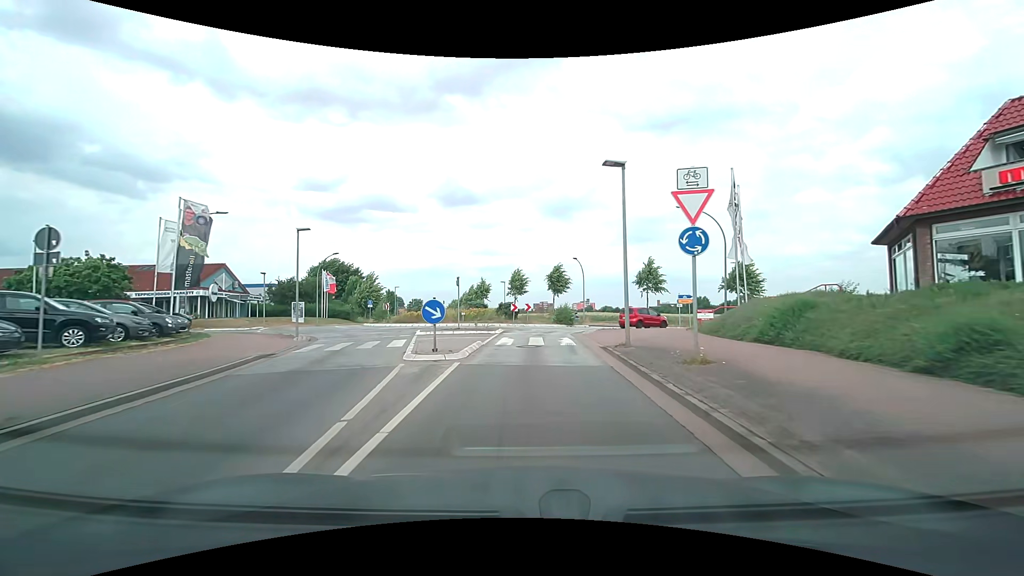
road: tertiary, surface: asphalt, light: Day
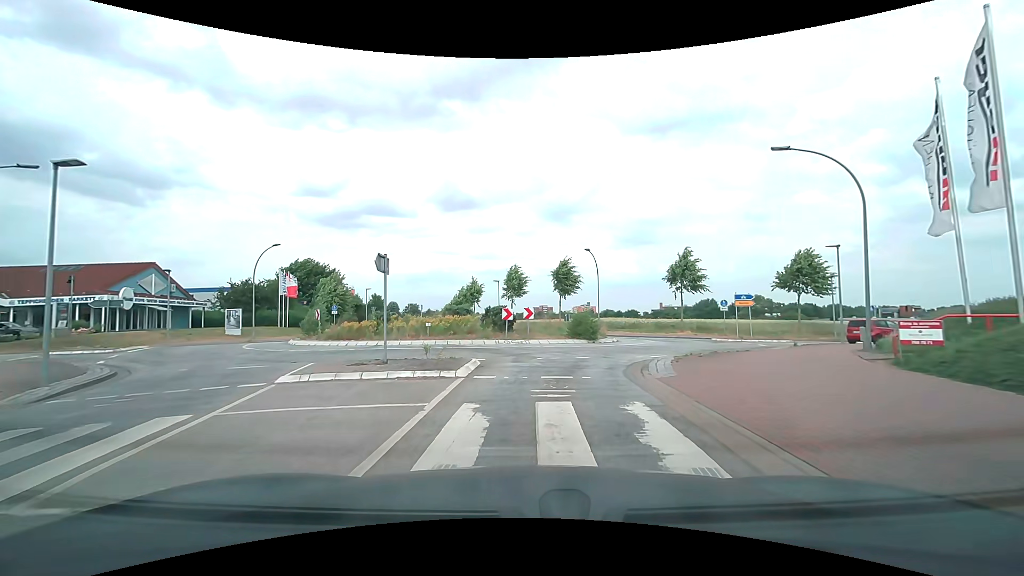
(-0.1, +12.5) m; -1°
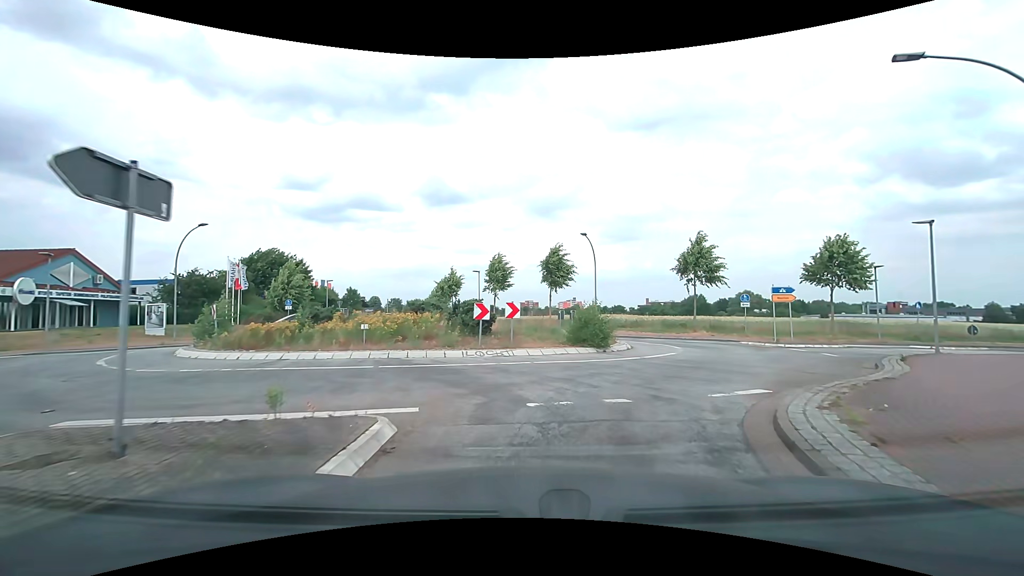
(+0.1, +7.2) m; +2°
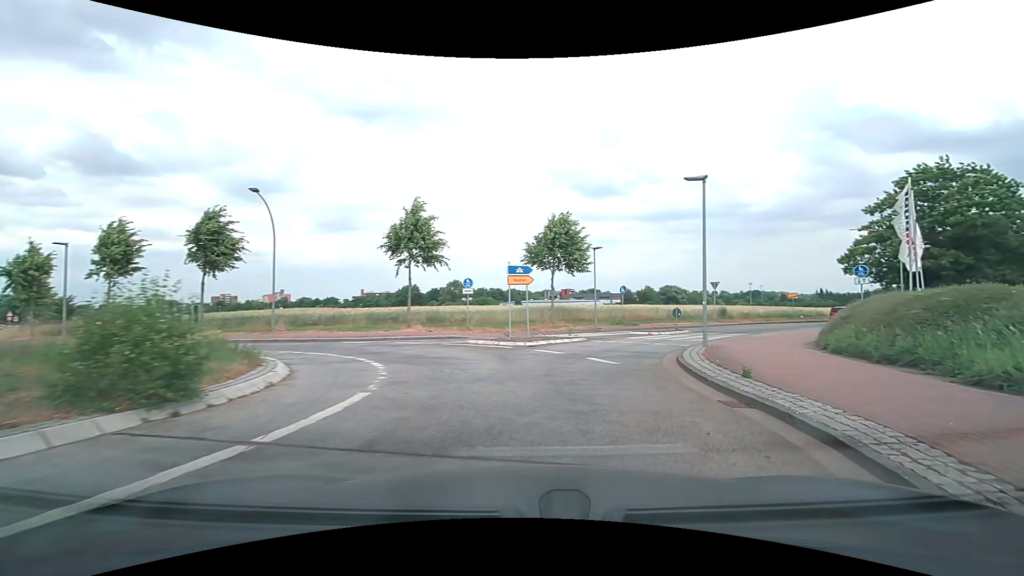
(+2.2, +10.0) m; +31°
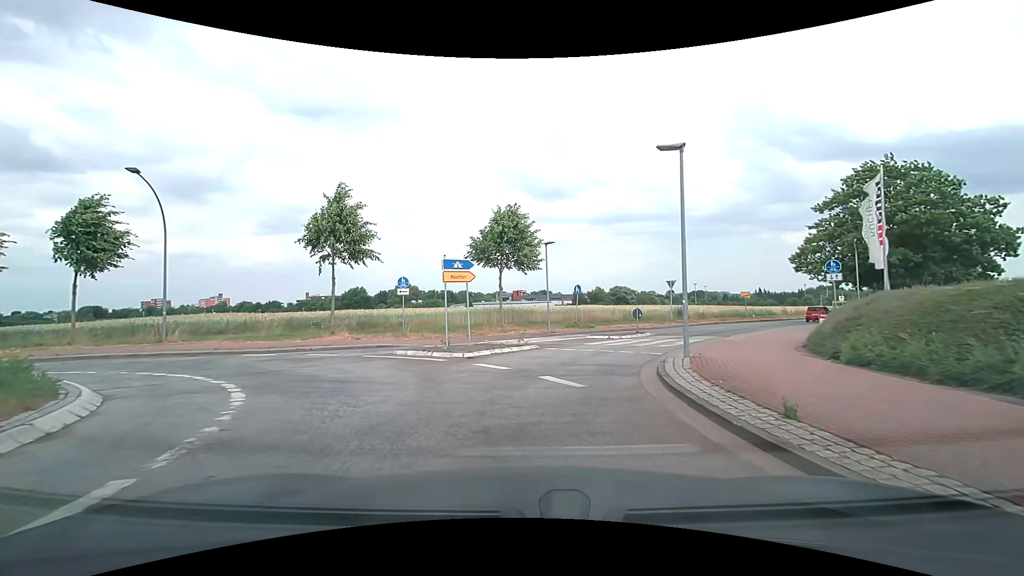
(+0.3, +3.5) m; +6°
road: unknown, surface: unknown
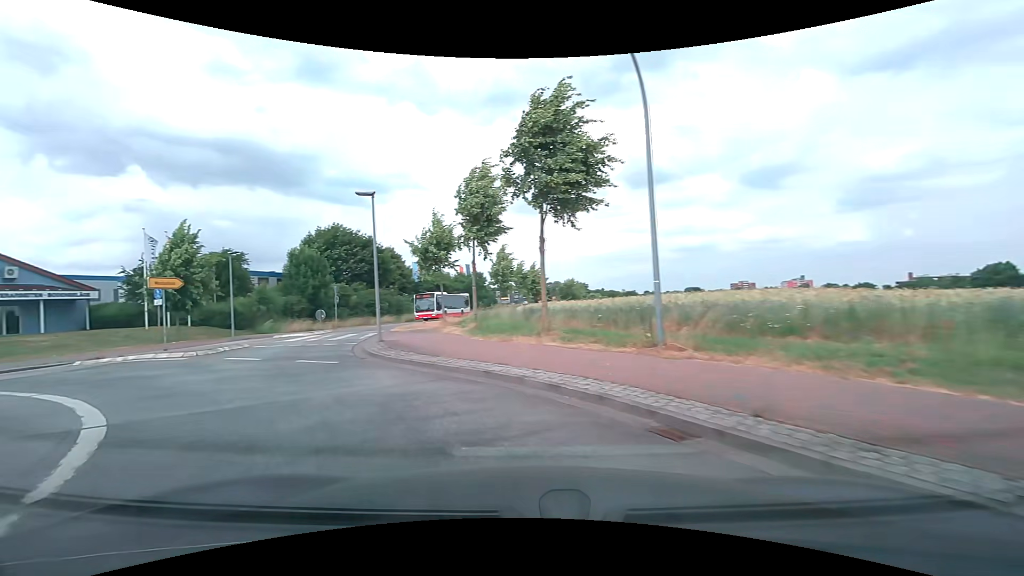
(-7.3, +16.6) m; -58°
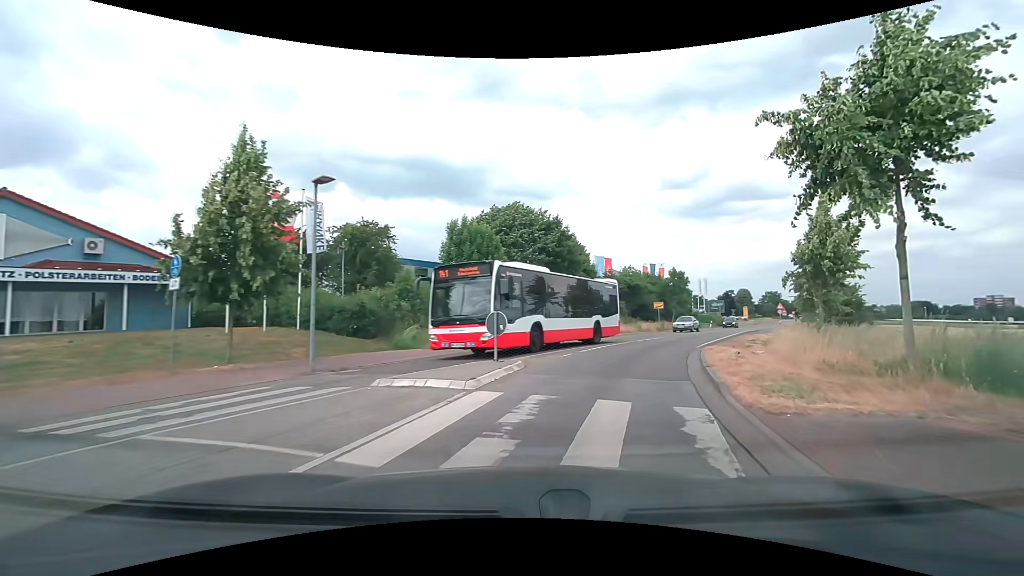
(-7.8, +18.2) m; -20°
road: secondary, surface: asphalt
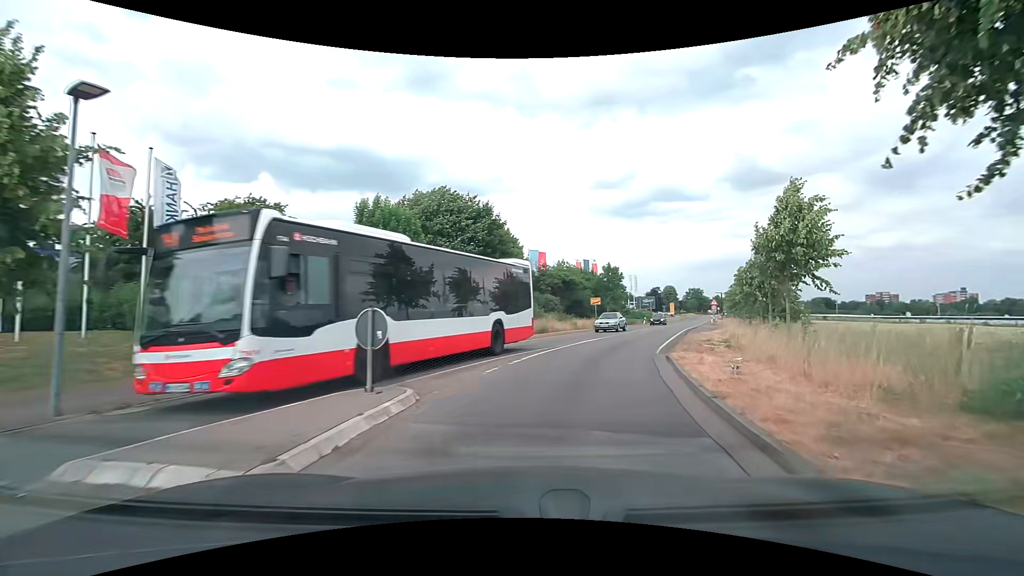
(+0.3, +4.8) m; +7°
(+1, +10) (+4, +20) (+7, +29) (+10, +38) (+14, +48) (+17, +57) (+21, +66) (+25, +76) (+28, +85) (+32, +94) m
